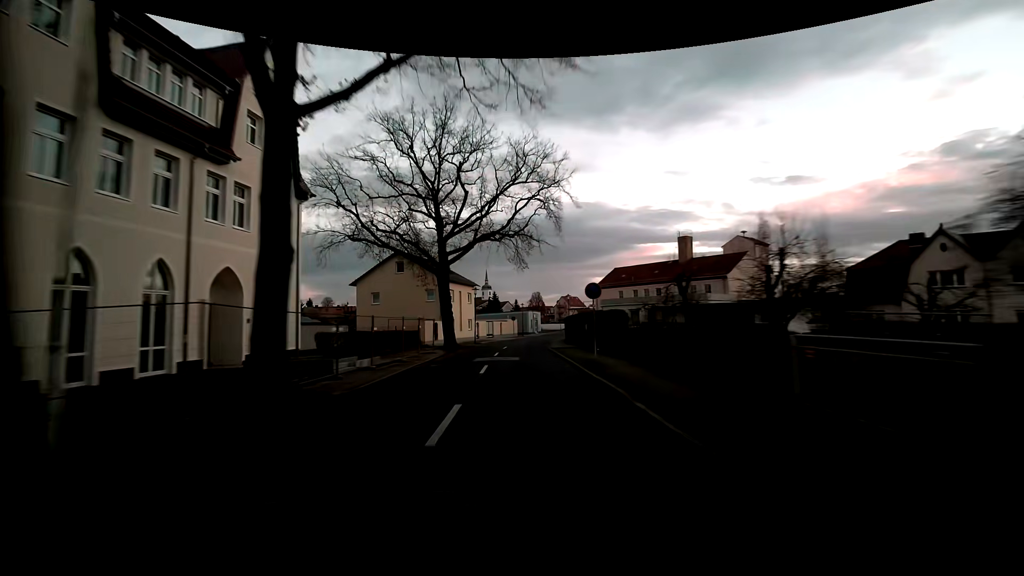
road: residential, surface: asphalt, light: Dusk
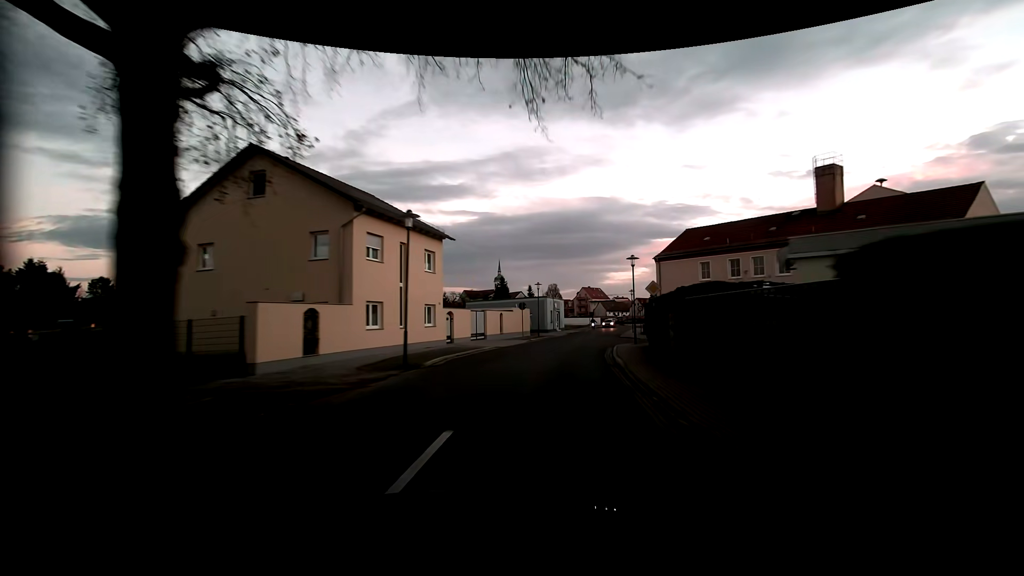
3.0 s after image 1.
(-0.6, +29.5) m; -1°
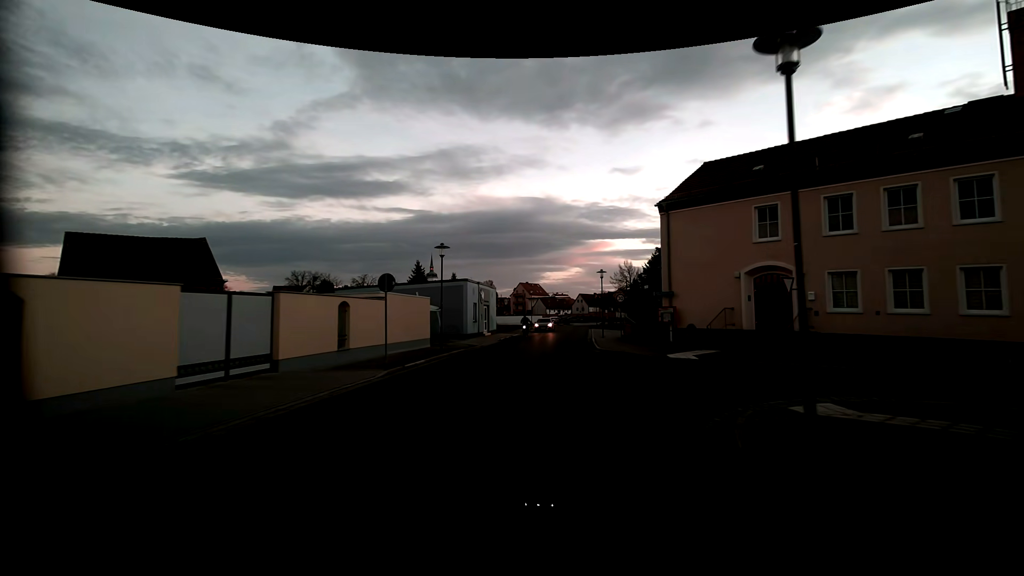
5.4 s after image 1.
(+1.1, +22.8) m; +7°
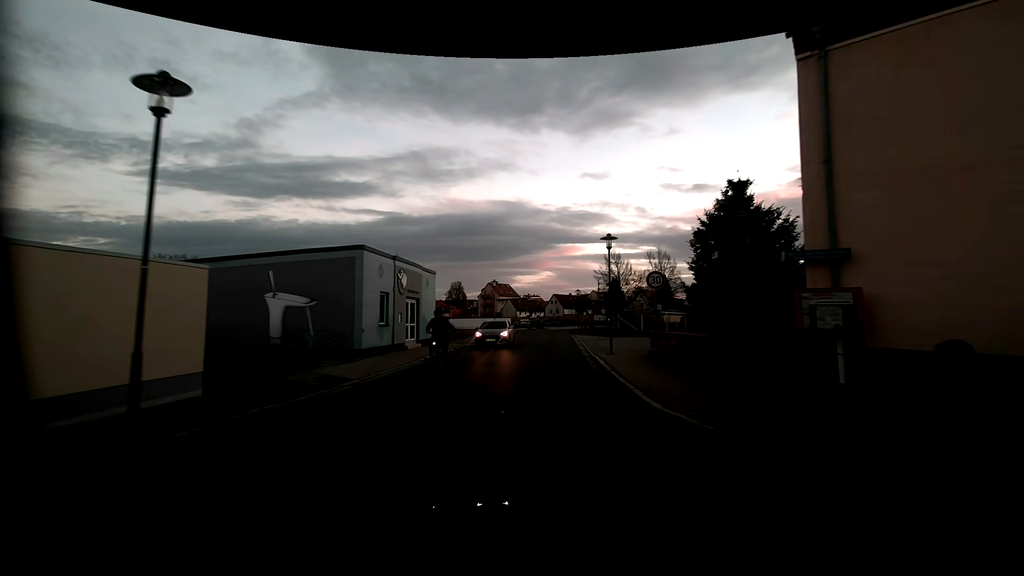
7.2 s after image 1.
(+0.3, +16.5) m; +3°
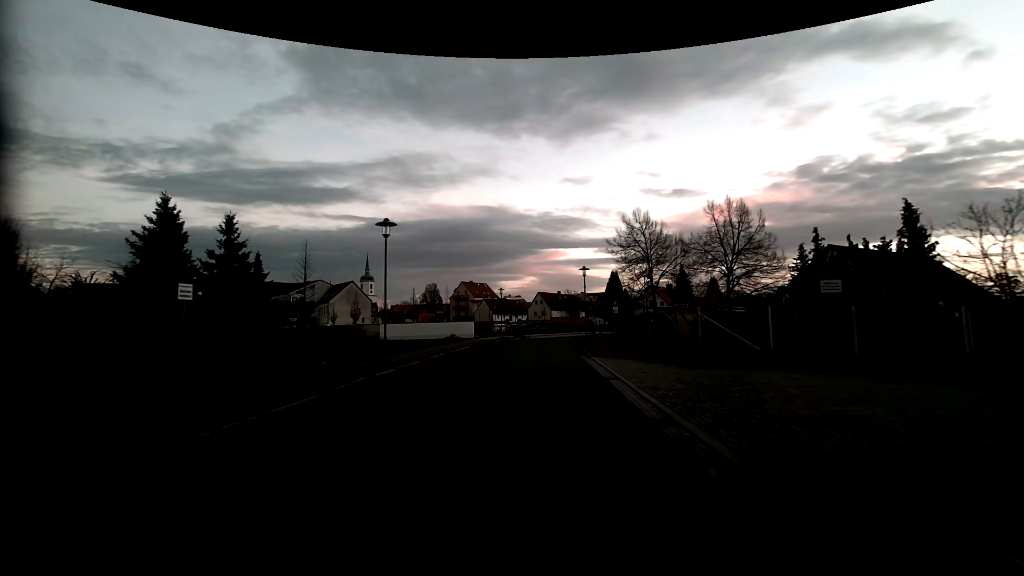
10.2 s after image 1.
(+0.5, +28.2) m; +1°
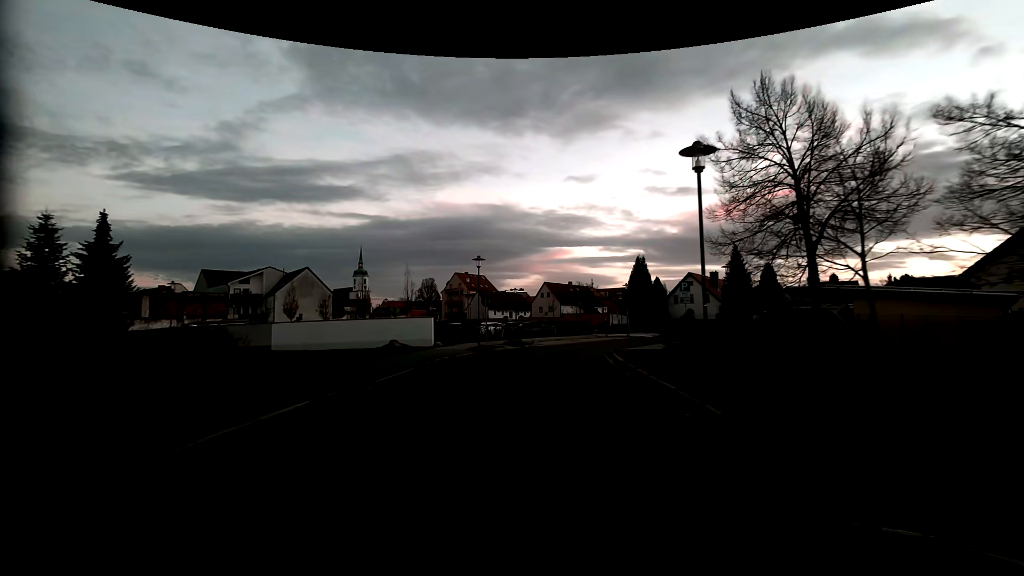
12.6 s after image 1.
(-0.1, +22.6) m; -1°
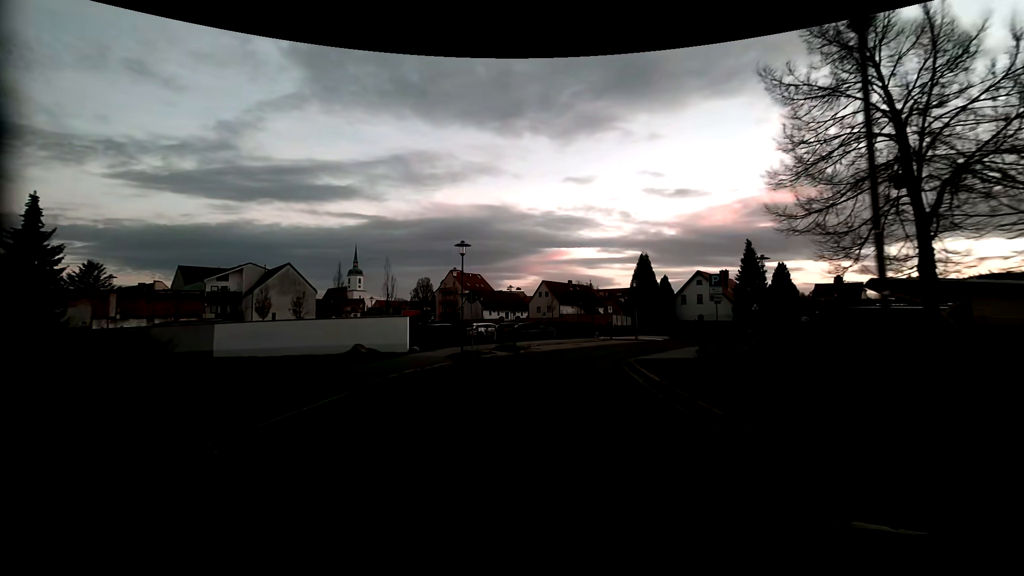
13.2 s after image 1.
(0.0, +5.2) m; 0°
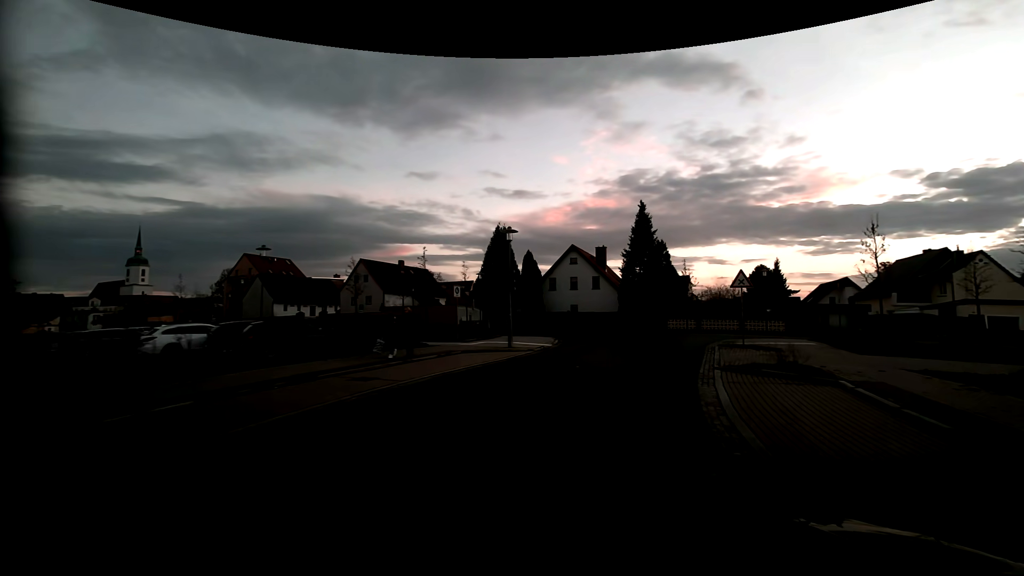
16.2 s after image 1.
(+2.4, +23.0) m; +18°
(+1, +10) (+4, +20) (+7, +29) (+6, +39) (-2, +45) (-11, +49) (-20, +53) (-30, +56) (-39, +59) (-49, +62) m
